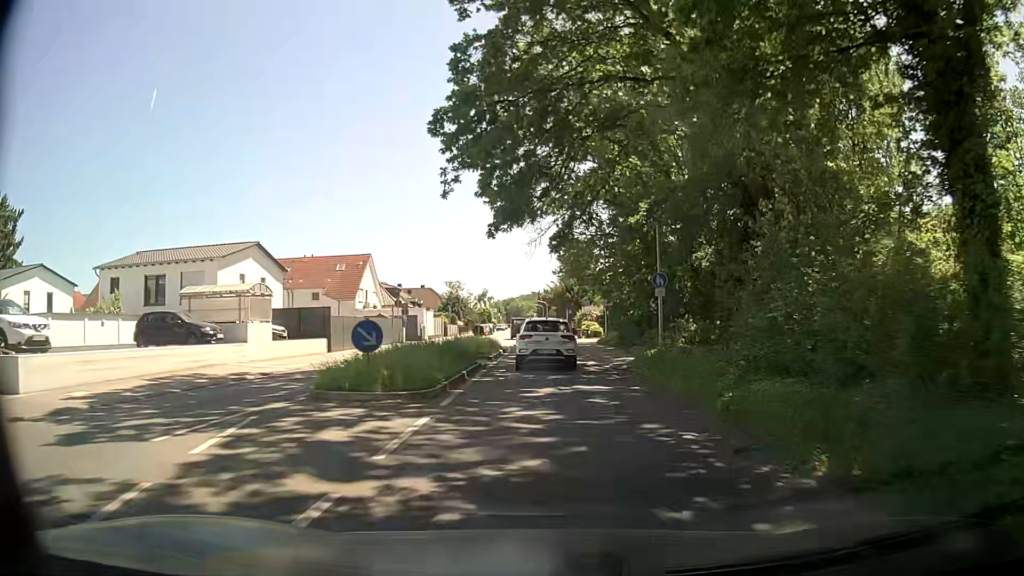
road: primary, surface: asphalt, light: Day
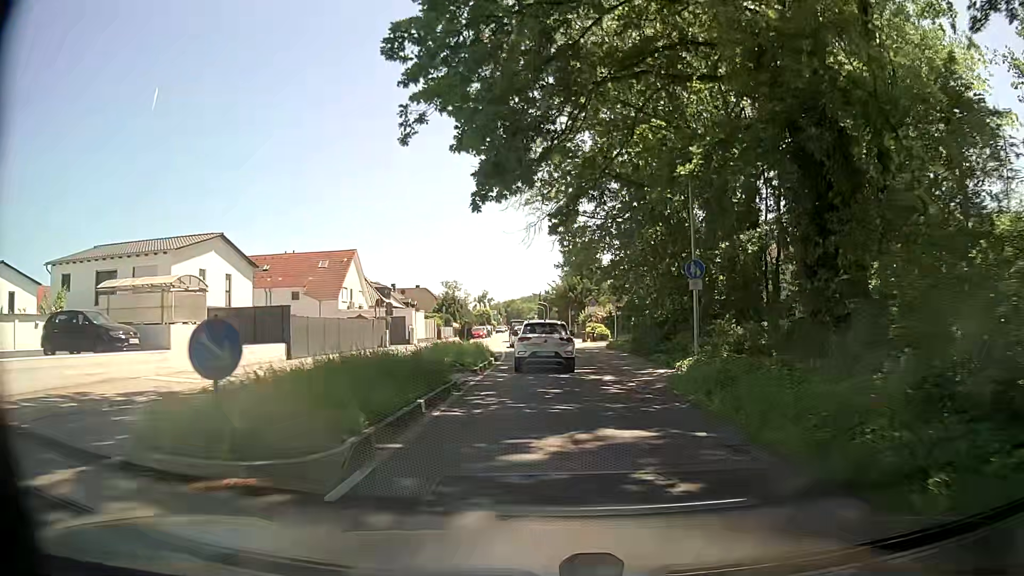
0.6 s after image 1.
(0.0, +6.0) m; 0°
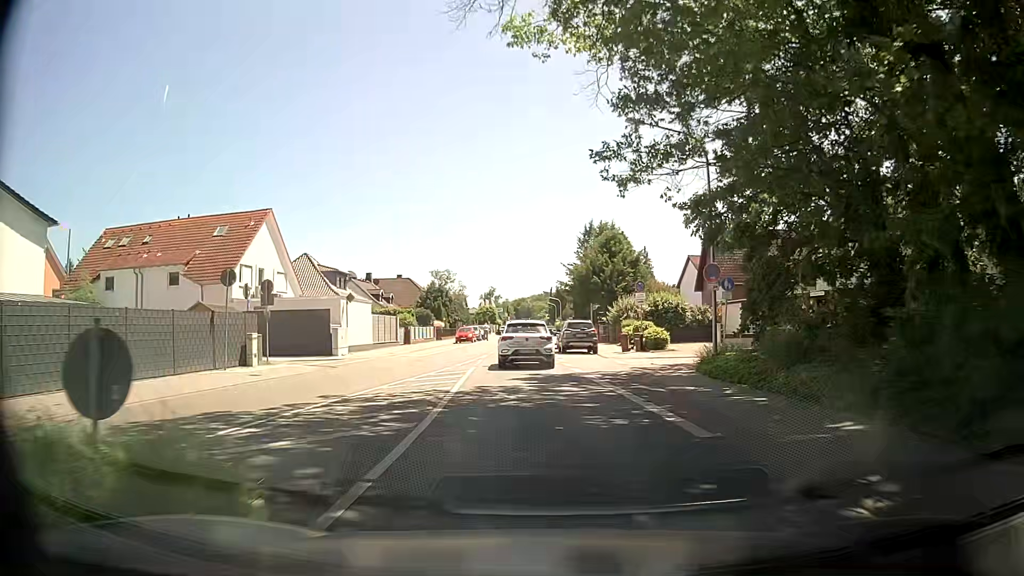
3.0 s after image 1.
(0.0, +23.4) m; -1°
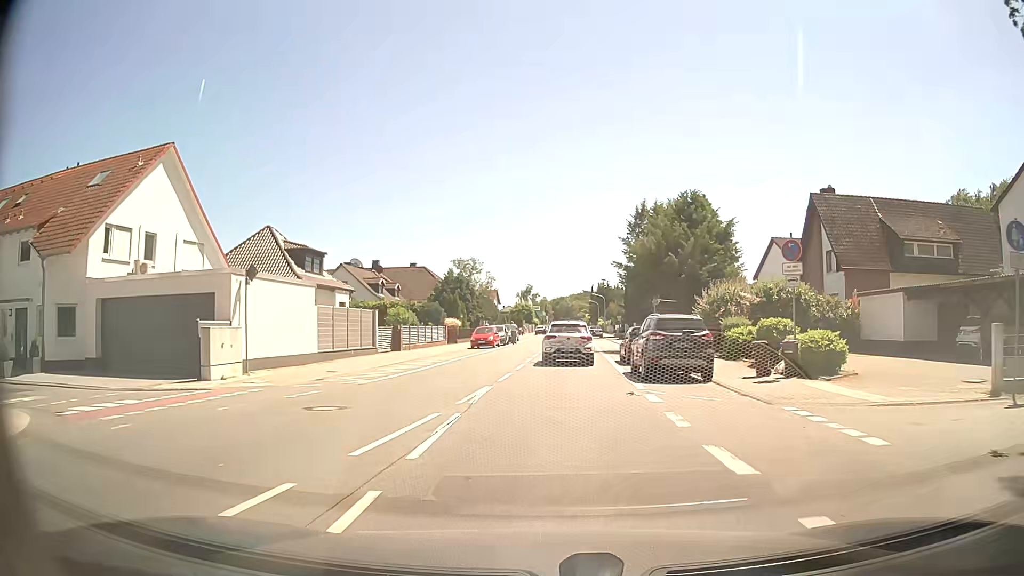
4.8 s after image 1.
(-0.5, +16.9) m; -3°
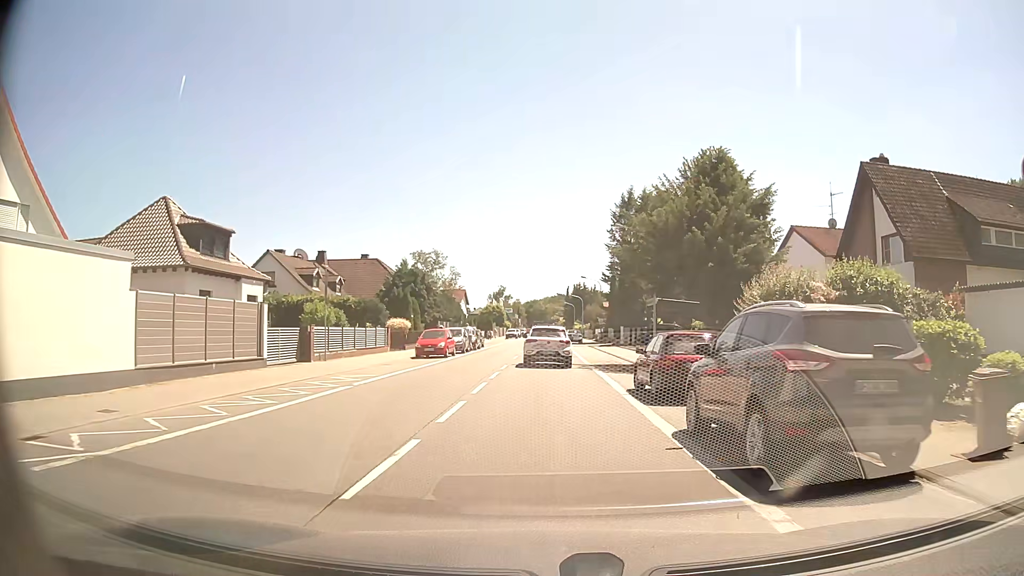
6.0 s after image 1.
(+0.3, +11.1) m; +3°
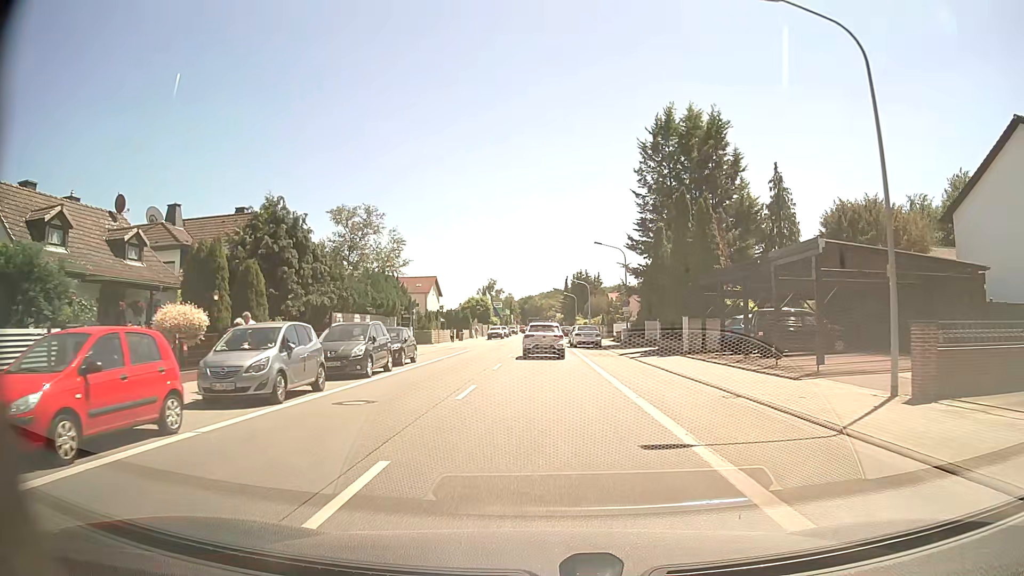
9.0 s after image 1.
(+0.1, +28.7) m; 0°
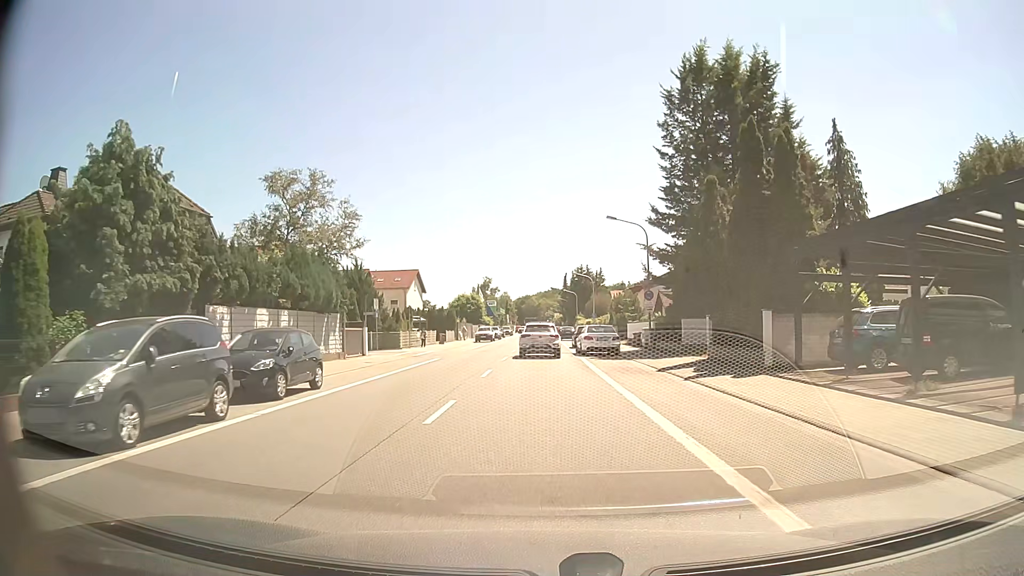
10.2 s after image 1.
(0.0, +12.1) m; 0°
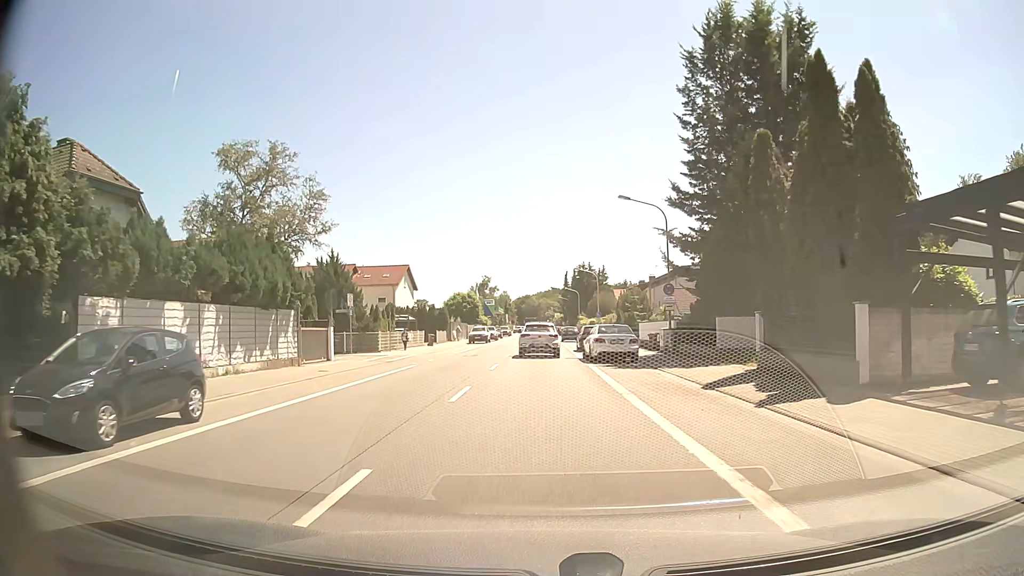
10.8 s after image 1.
(0.0, +6.2) m; 0°
